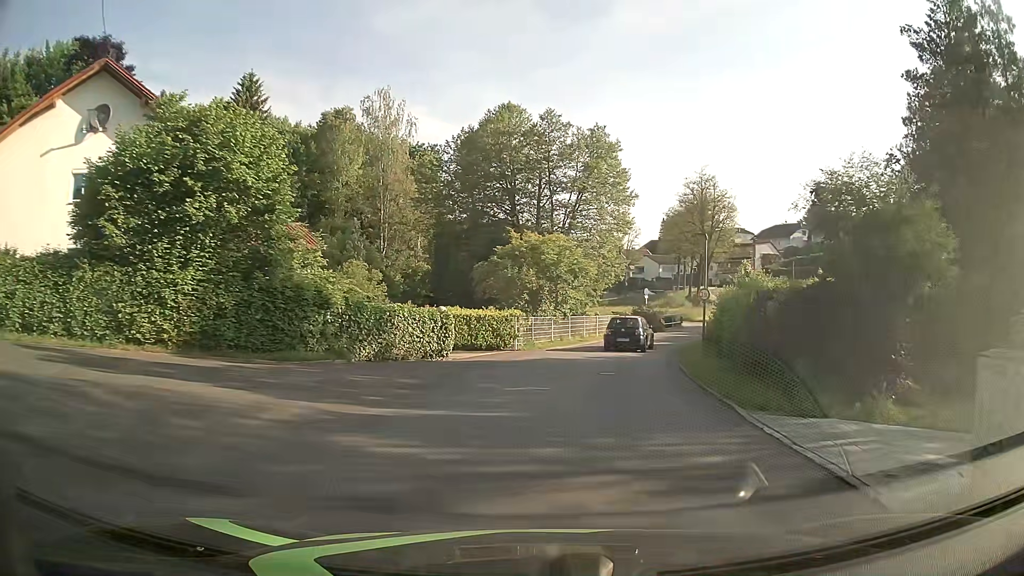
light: Day
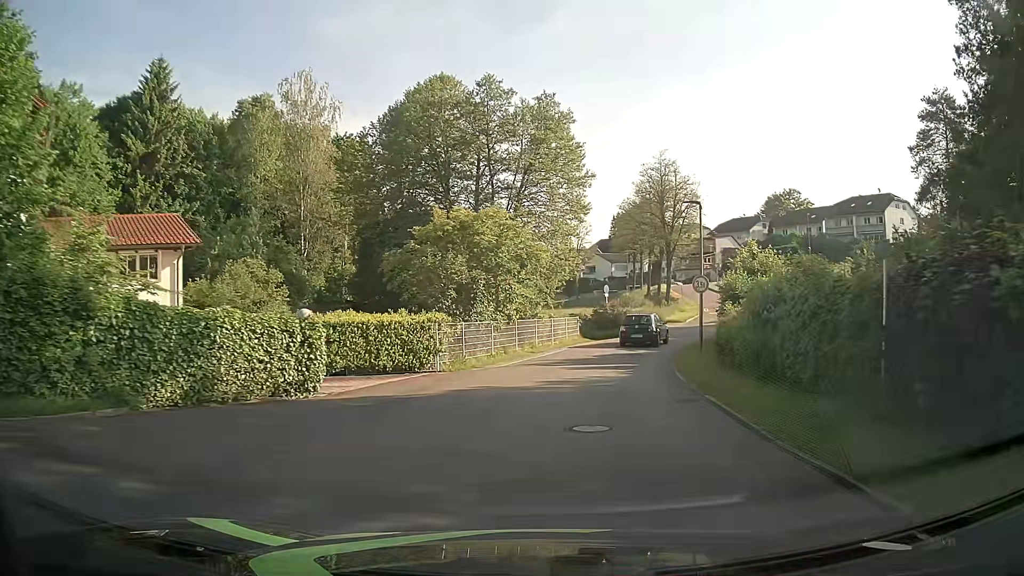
(+0.3, +8.4) m; +4°
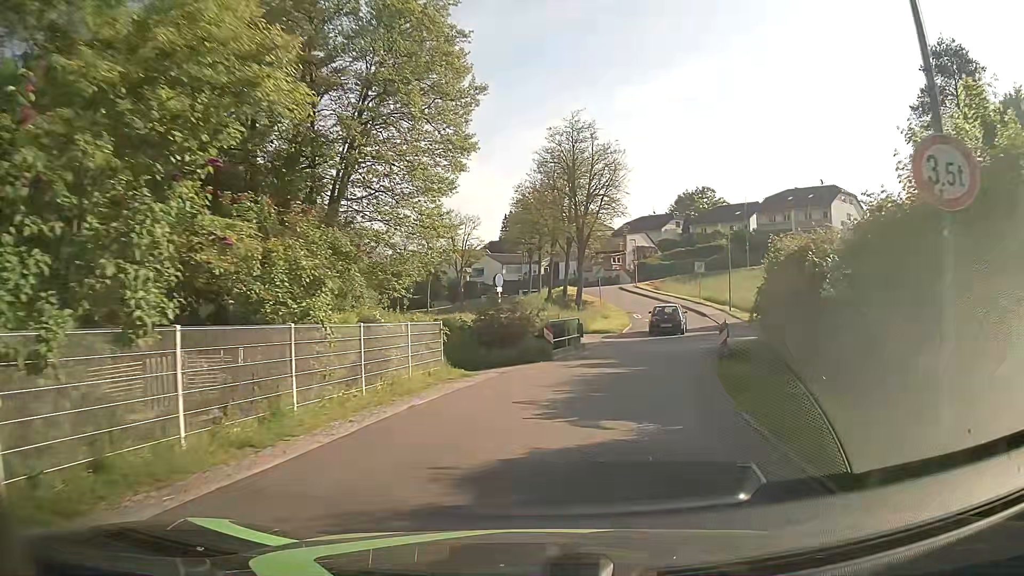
(+1.5, +18.1) m; +10°
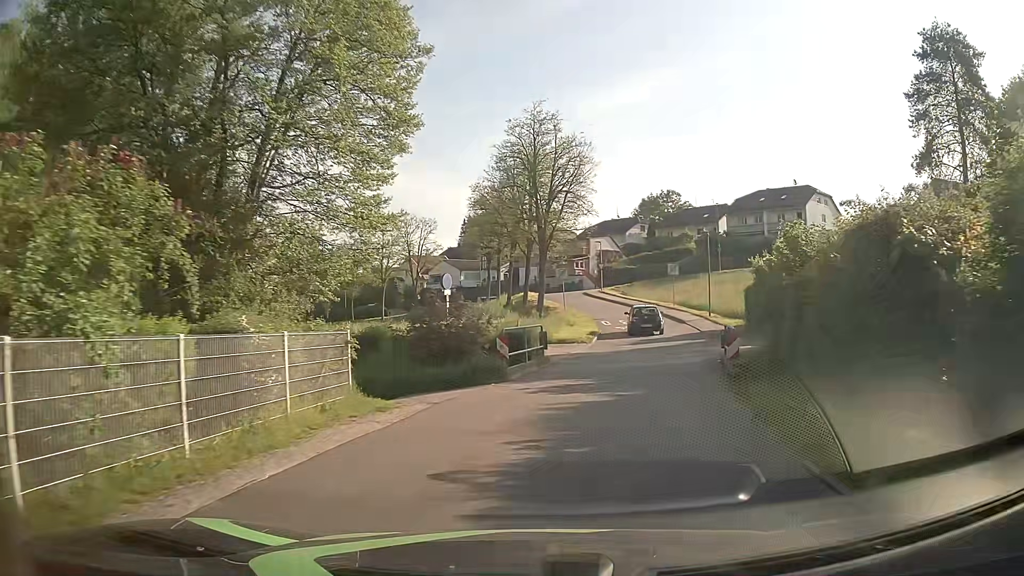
(+0.1, +4.7) m; +3°
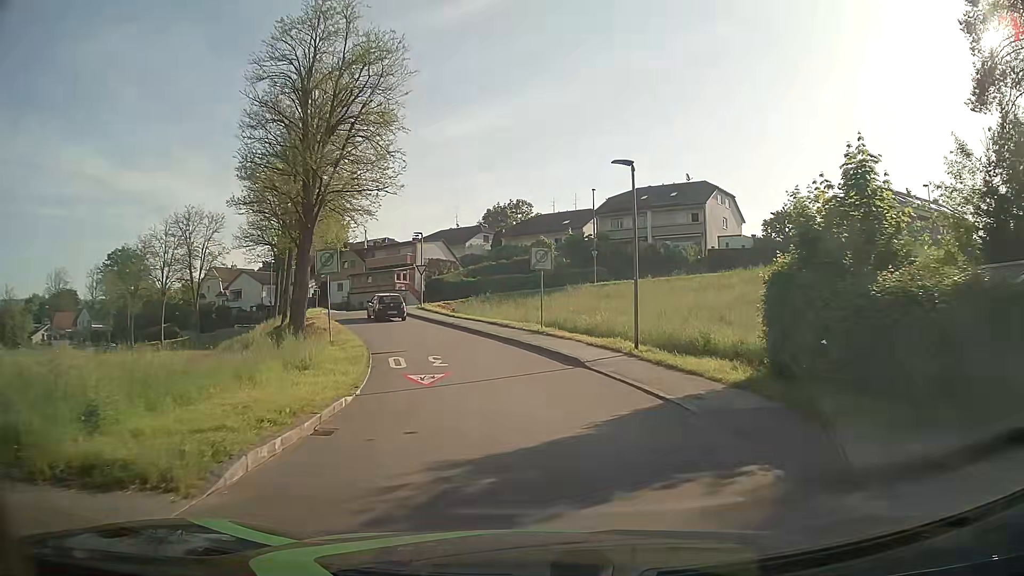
(+3.3, +22.8) m; +13°
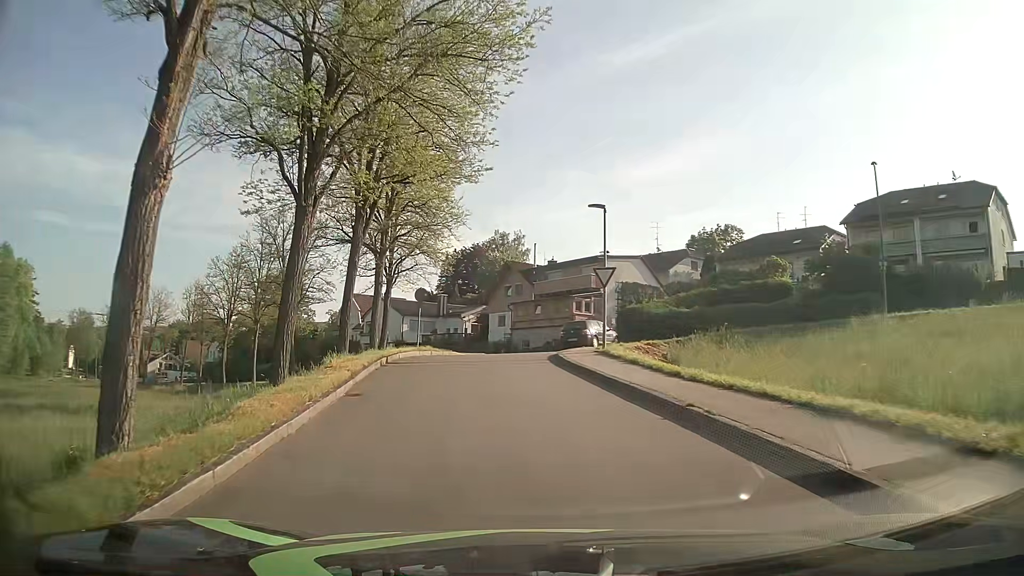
(-2.8, +22.0) m; -16°
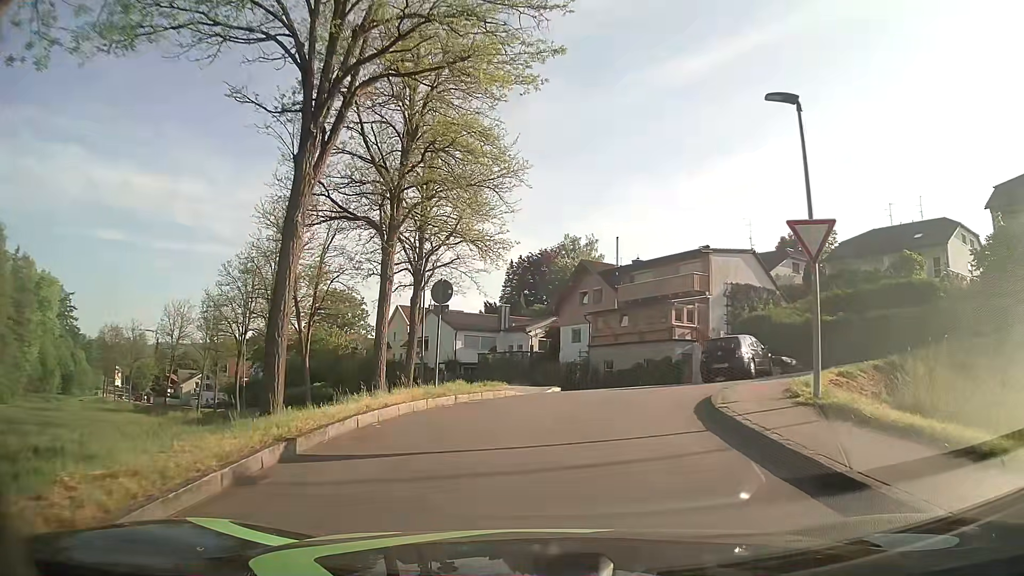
(-0.8, +12.6) m; -6°
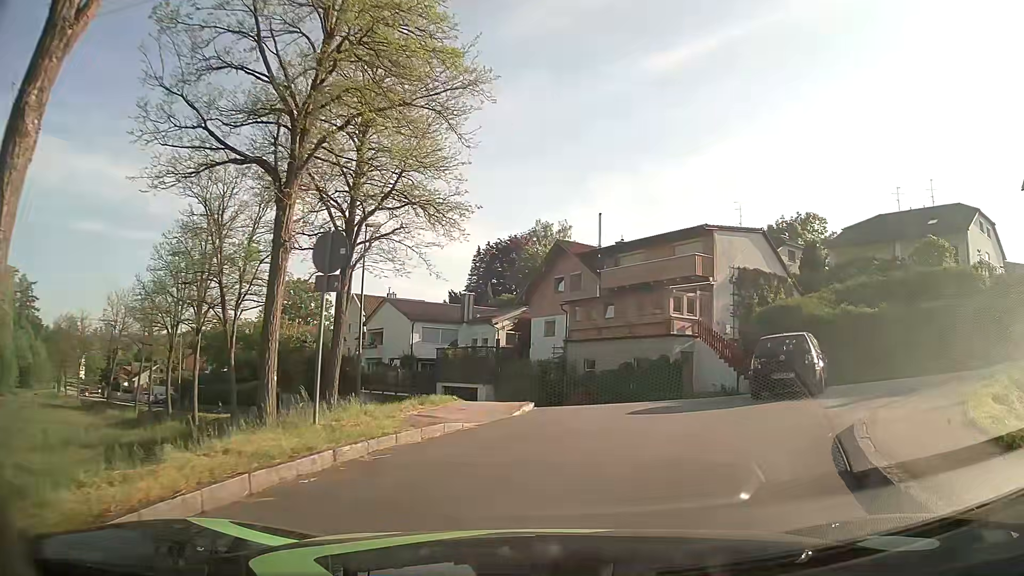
(0.0, +7.0) m; +1°
(+2, +10) (+9, +16) (+19, +14) (+28, +10) (+37, +6) (+46, +2) (+56, 0) (+66, -1) (+76, -1) (+86, -1) m
